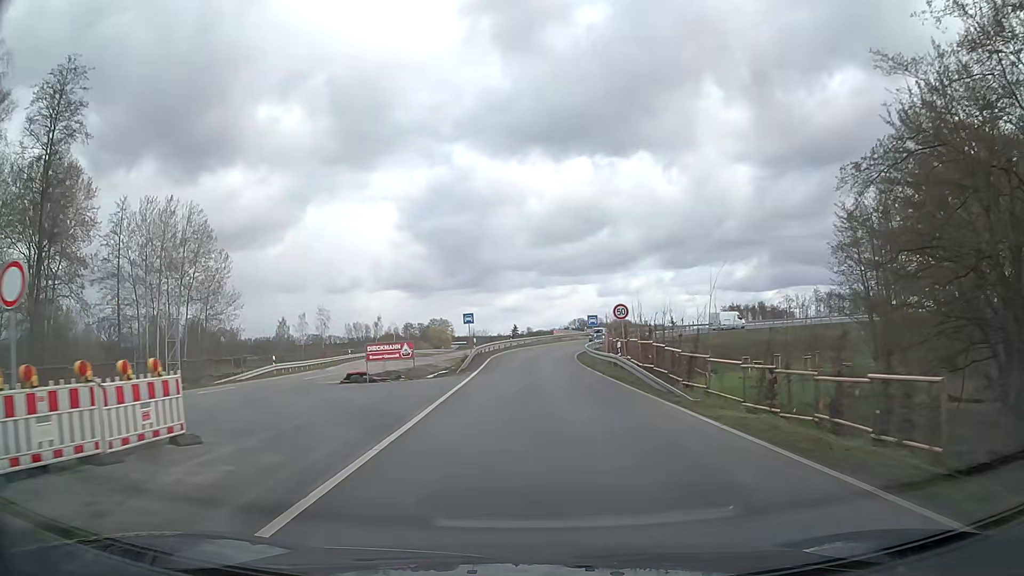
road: trunk_link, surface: asphalt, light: Day
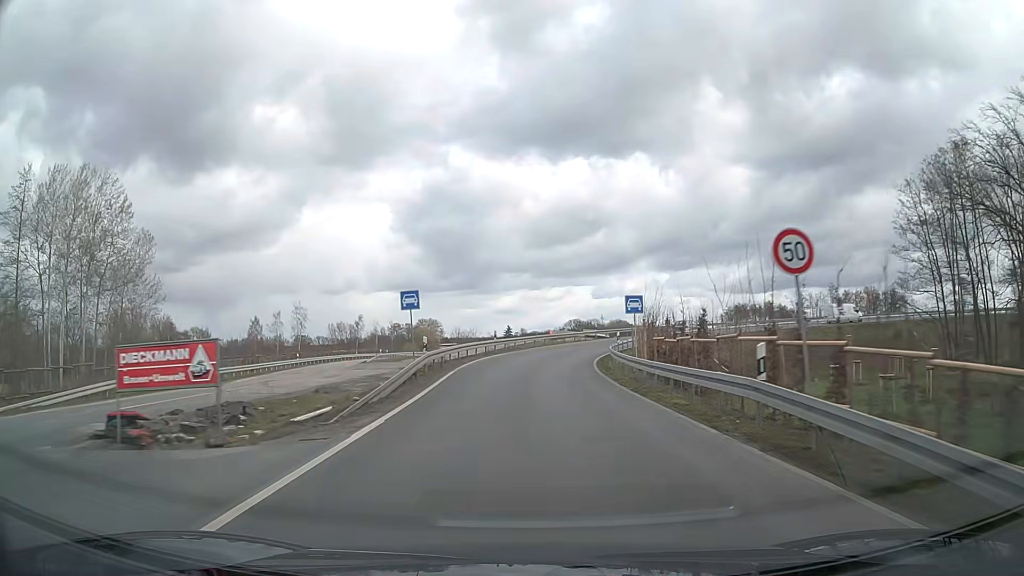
(+0.2, +18.1) m; +1°
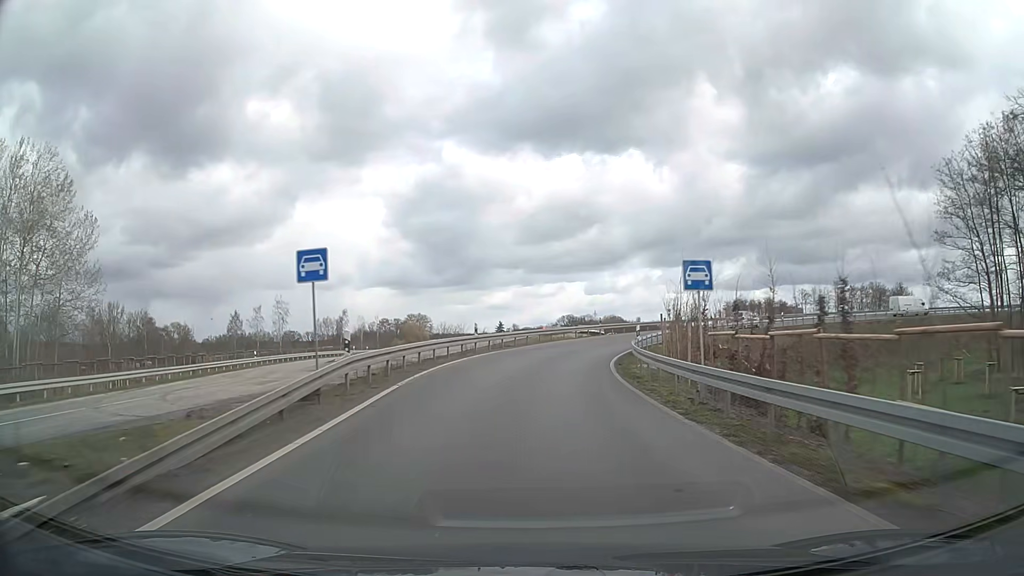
(0.0, +9.3) m; +1°
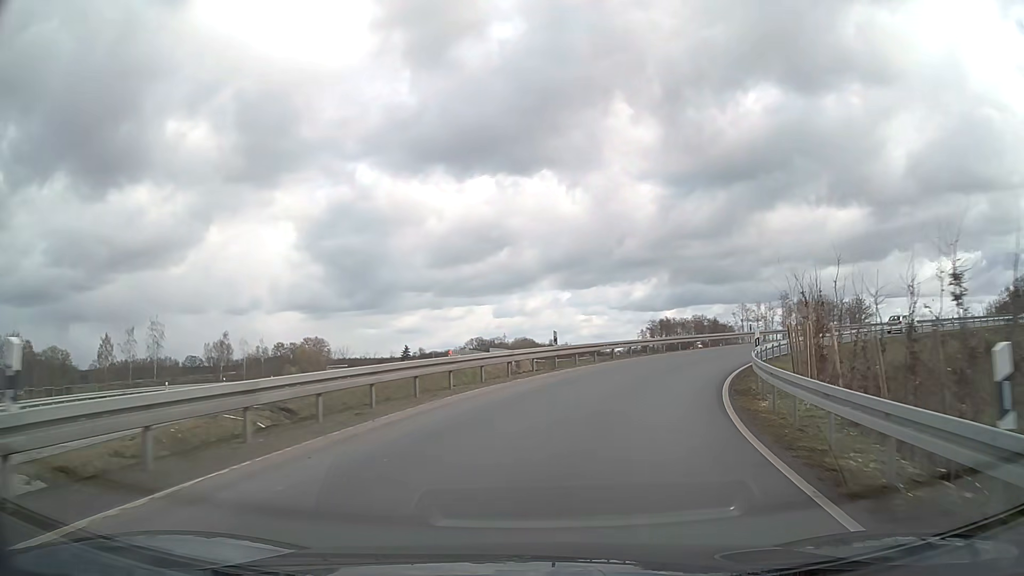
(+0.8, +25.2) m; +7°
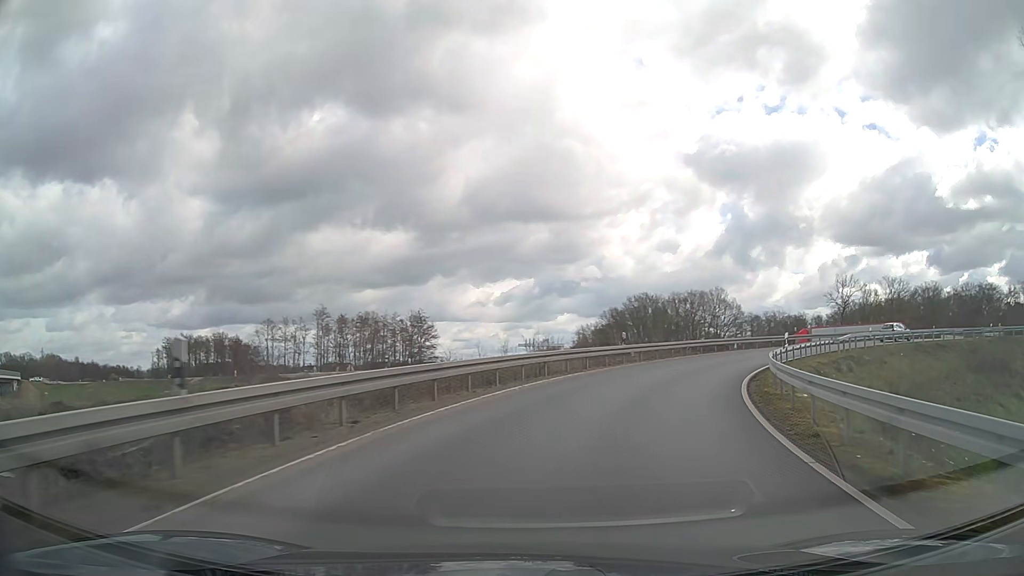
(+12.6, +37.0) m; +39°
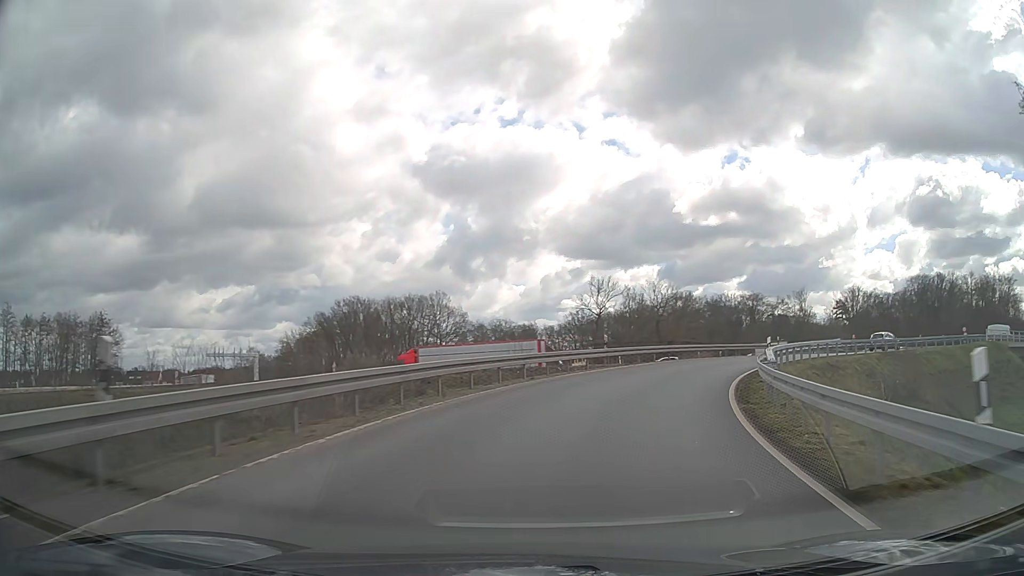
(+4.9, +22.8) m; +24°
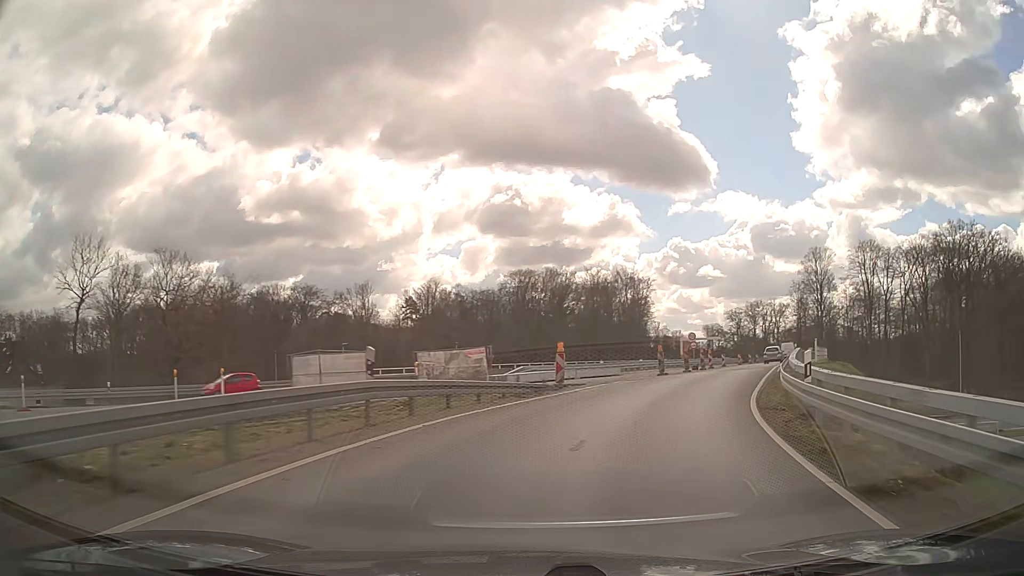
(+12.7, +36.9) m; +37°
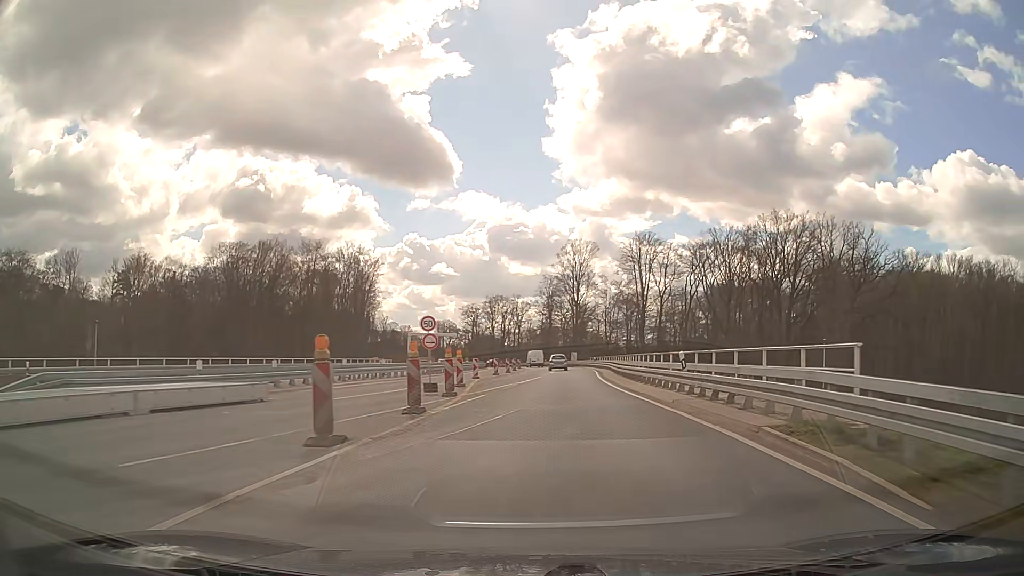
(+5.7, +25.4) m; +23°
(0, +10) (+1, +20) (+2, +30) (+2, +40) (+3, +50) (+3, +60) (+3, +70) (+3, +80) (+3, +90) (+2, +100) m
